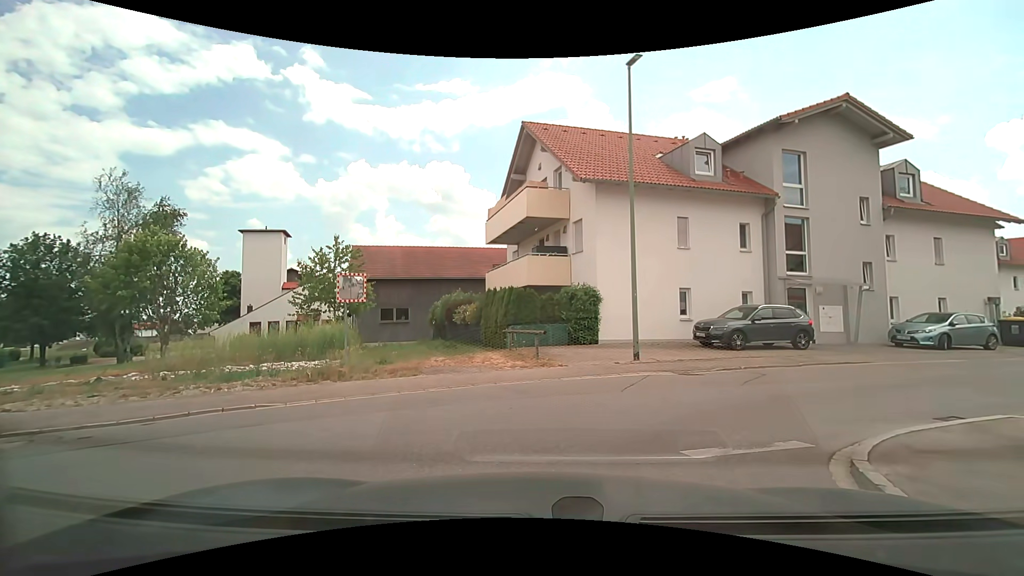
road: residential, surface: asphalt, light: Day
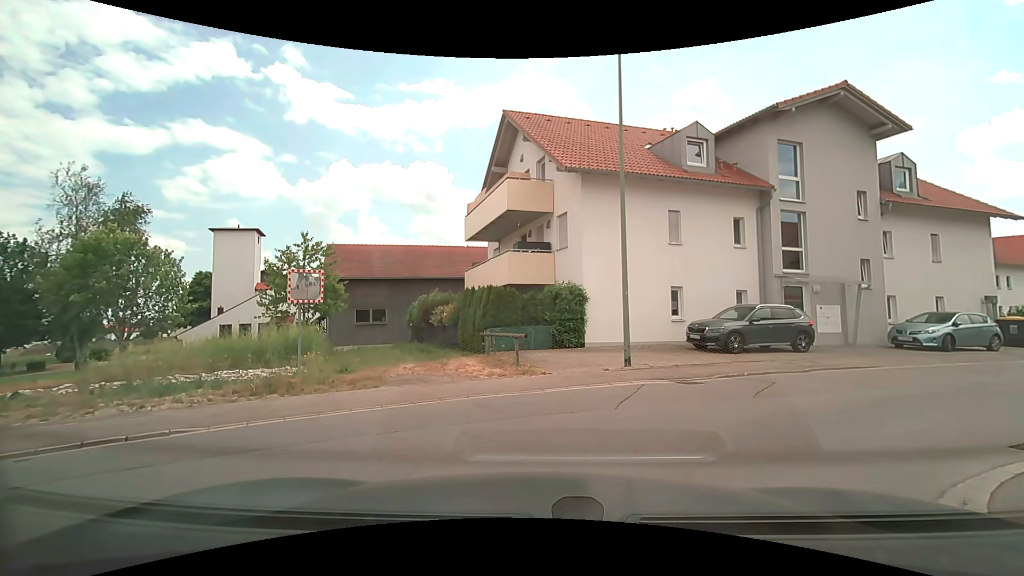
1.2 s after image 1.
(0.0, +1.5) m; 0°
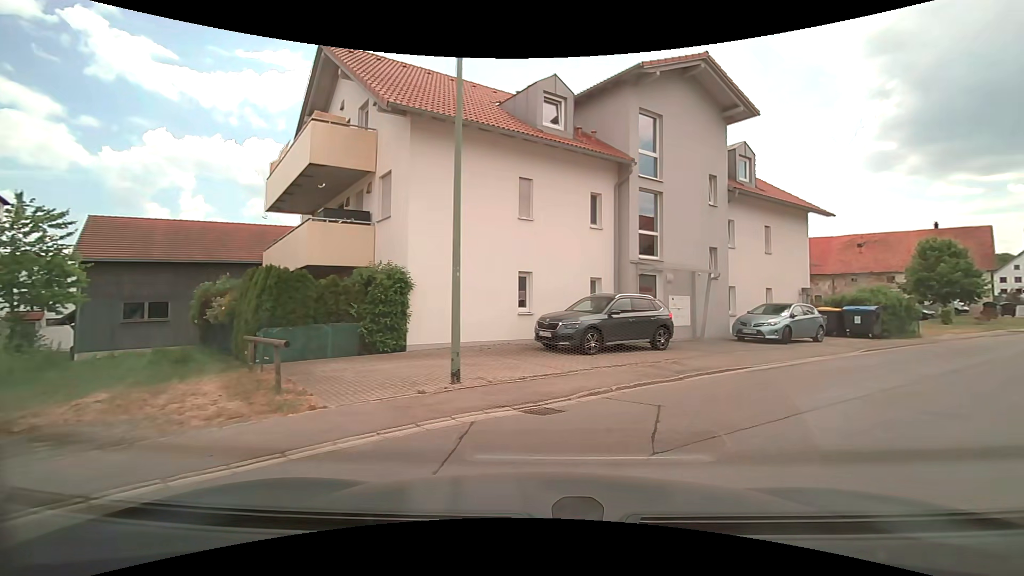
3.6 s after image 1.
(+0.7, +4.6) m; +20°
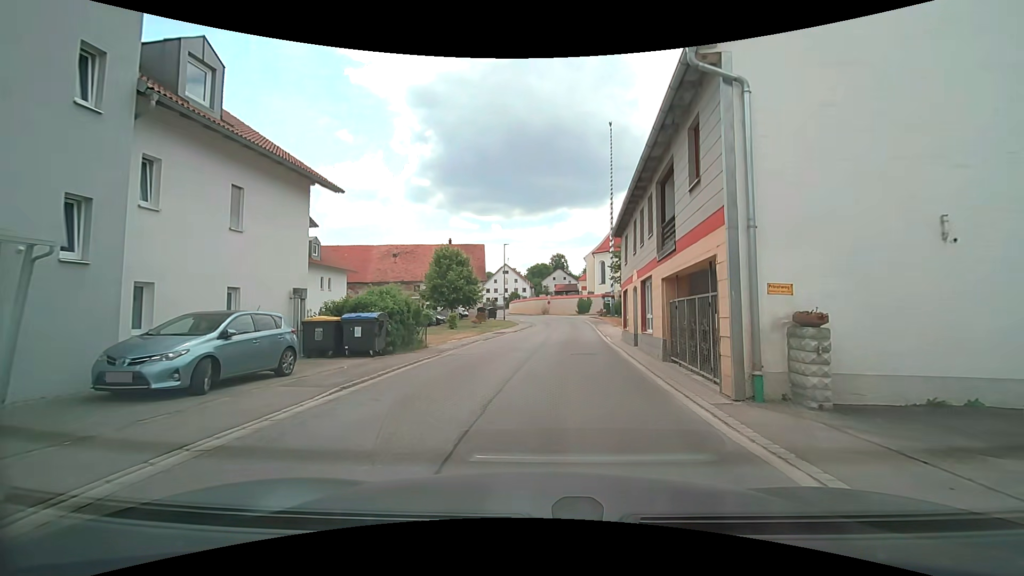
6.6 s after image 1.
(+5.1, +9.0) m; +47°
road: secondary
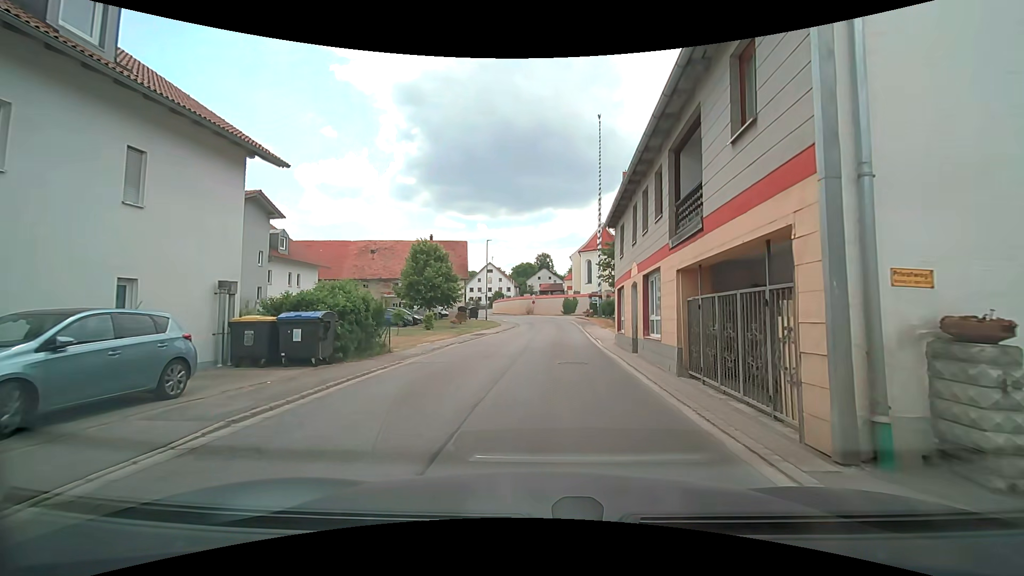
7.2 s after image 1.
(+0.1, +3.0) m; +3°
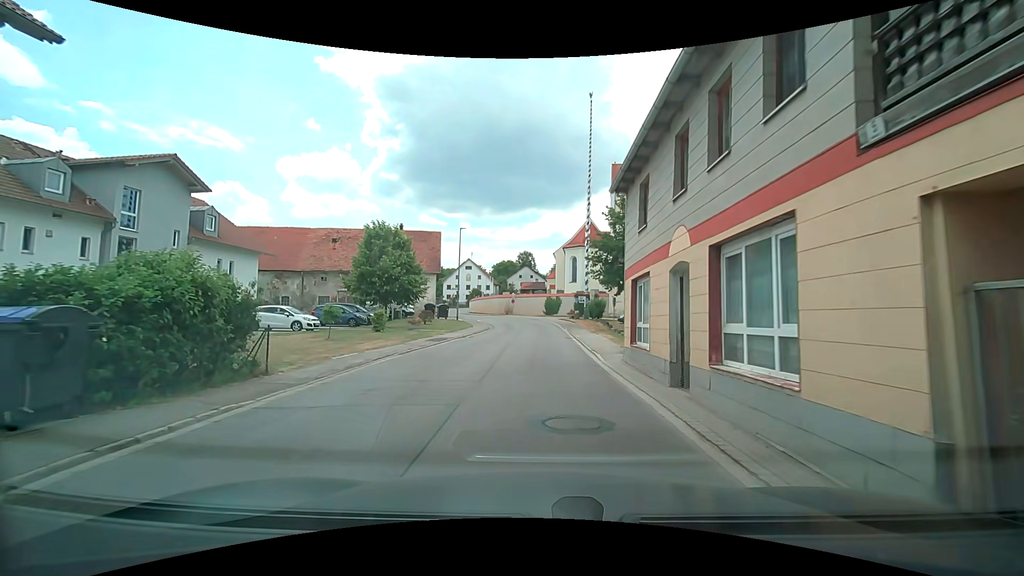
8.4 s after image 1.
(0.0, +7.2) m; +1°
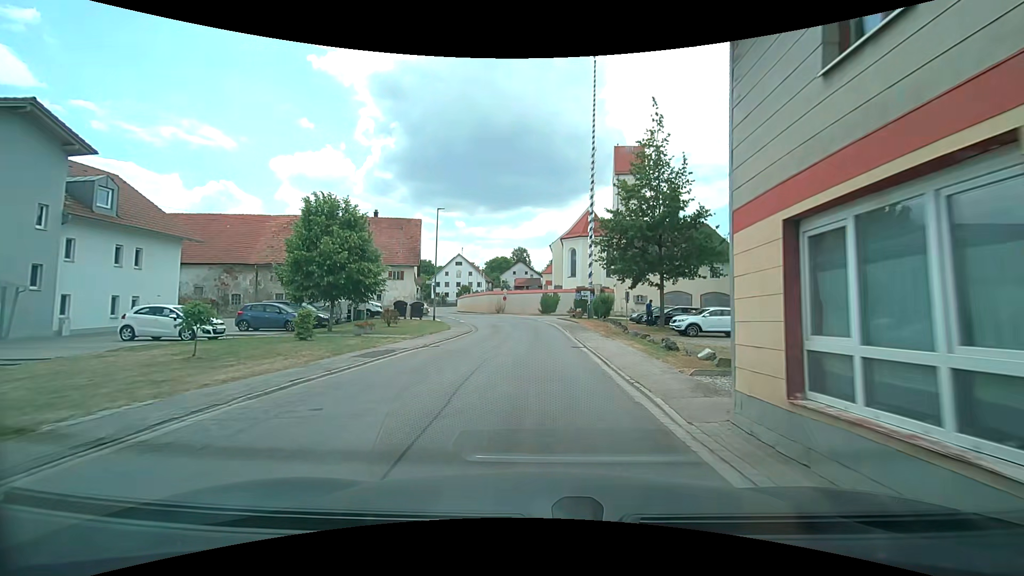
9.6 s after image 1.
(0.0, +8.7) m; 0°
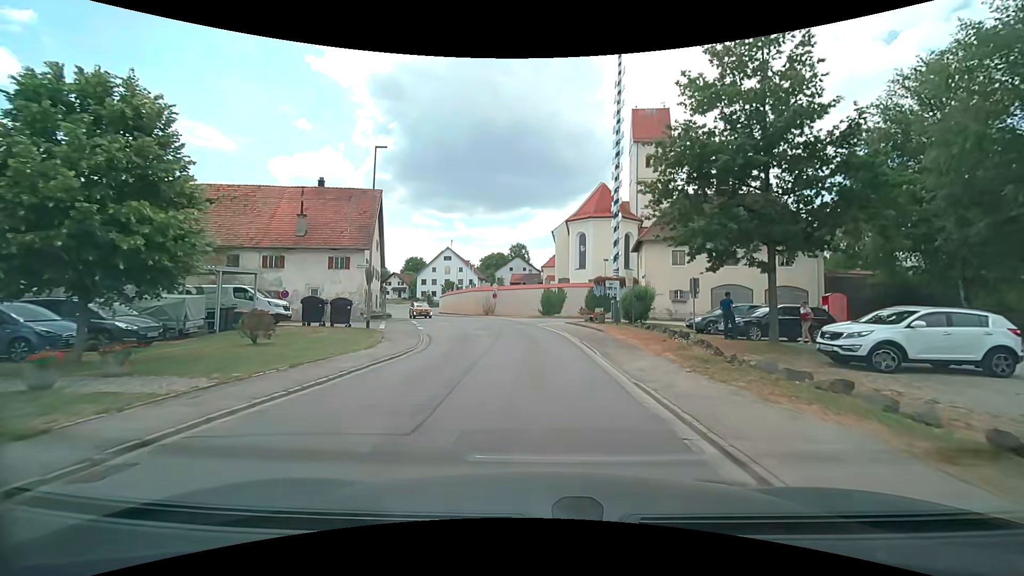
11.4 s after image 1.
(0.0, +15.1) m; 0°
(0, +10) (0, +20) (-1, +30) (-4, +40) (-8, +49) (-12, +58) (-16, +67) (-20, +76) (-26, +84) (-35, +88) m
